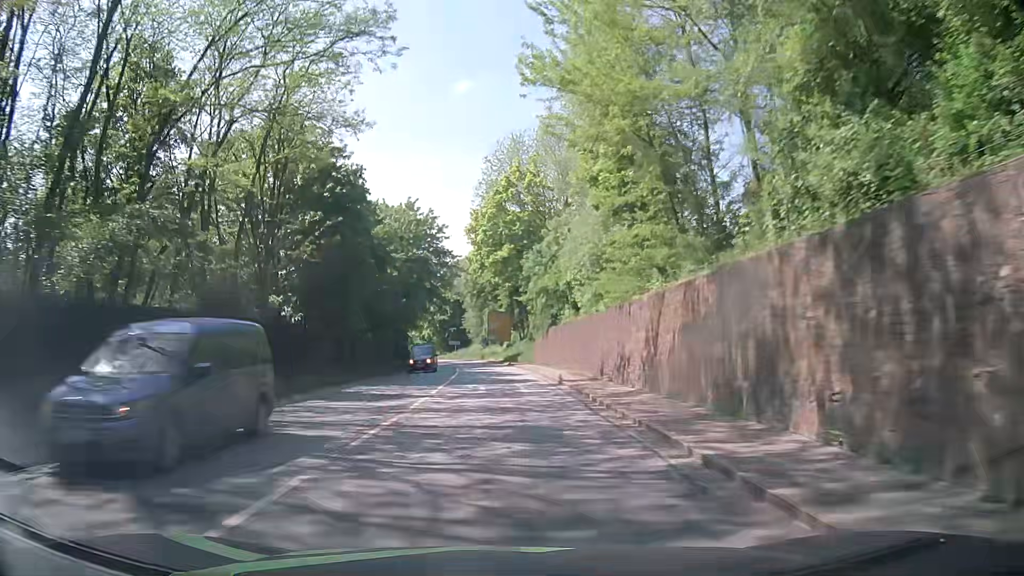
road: primary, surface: asphalt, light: Day
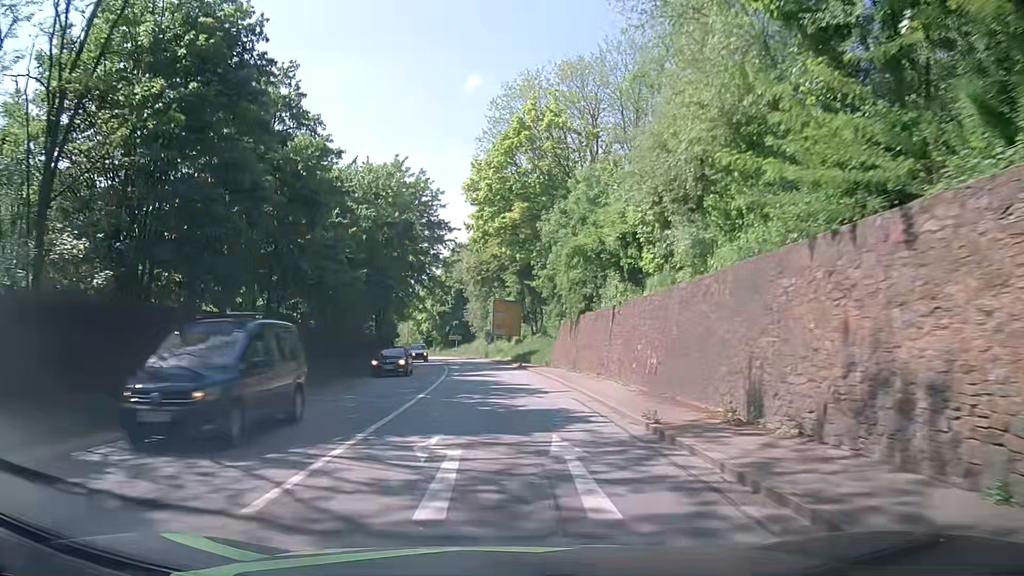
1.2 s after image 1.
(0.0, +15.6) m; 0°
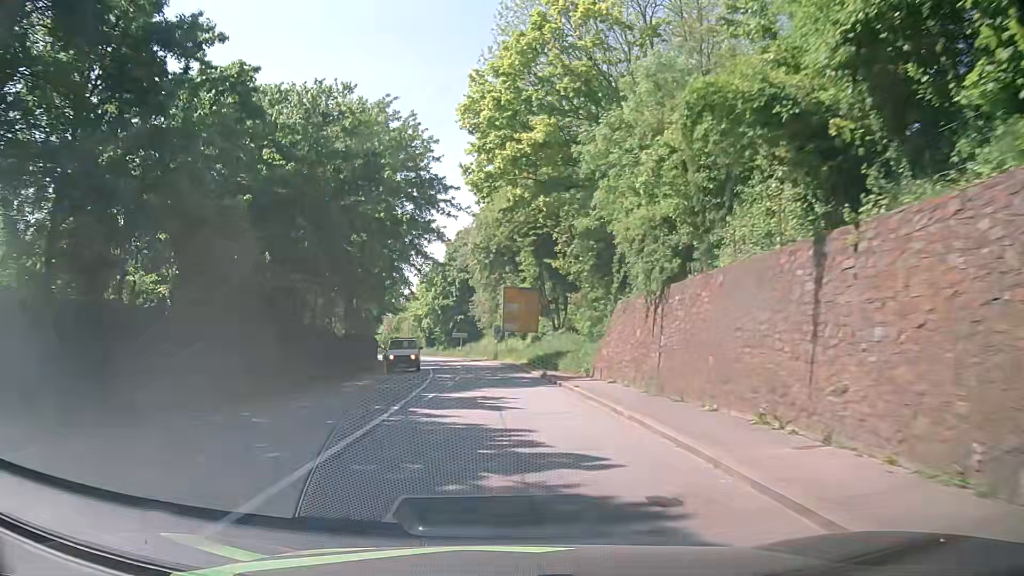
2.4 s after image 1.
(-0.2, +15.8) m; 0°
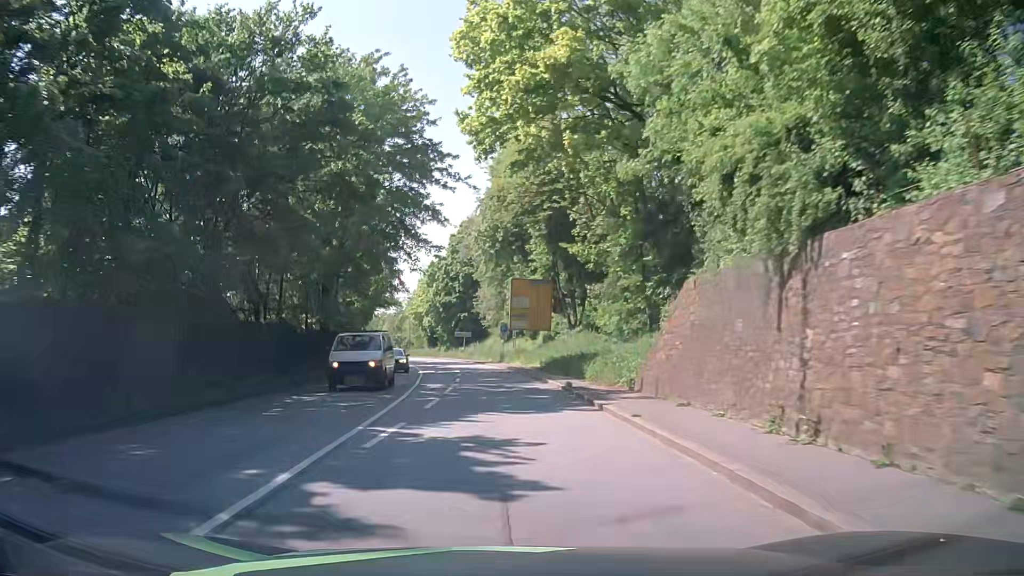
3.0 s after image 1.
(-0.1, +8.0) m; 0°
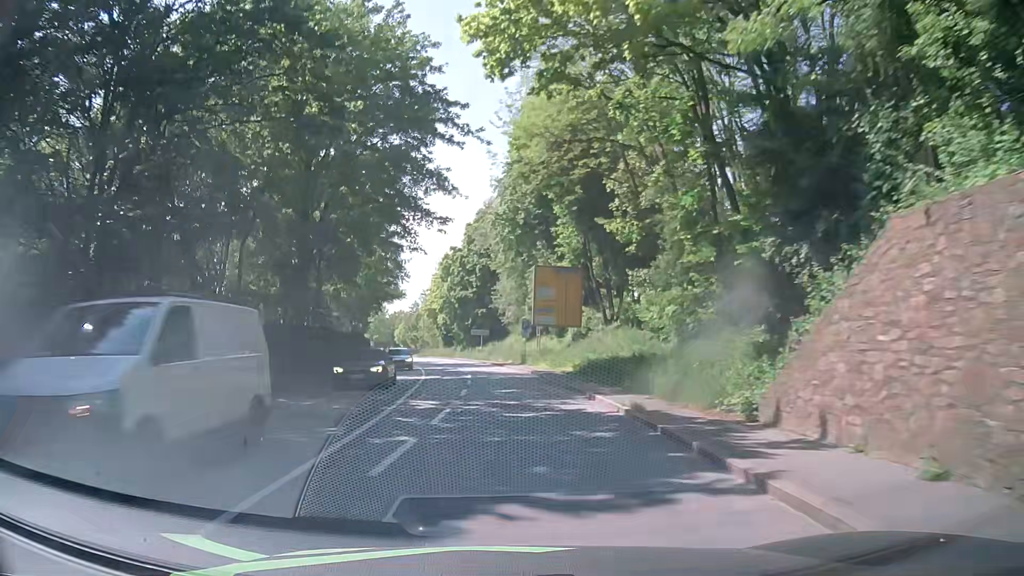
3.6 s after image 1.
(-0.2, +8.1) m; -3°
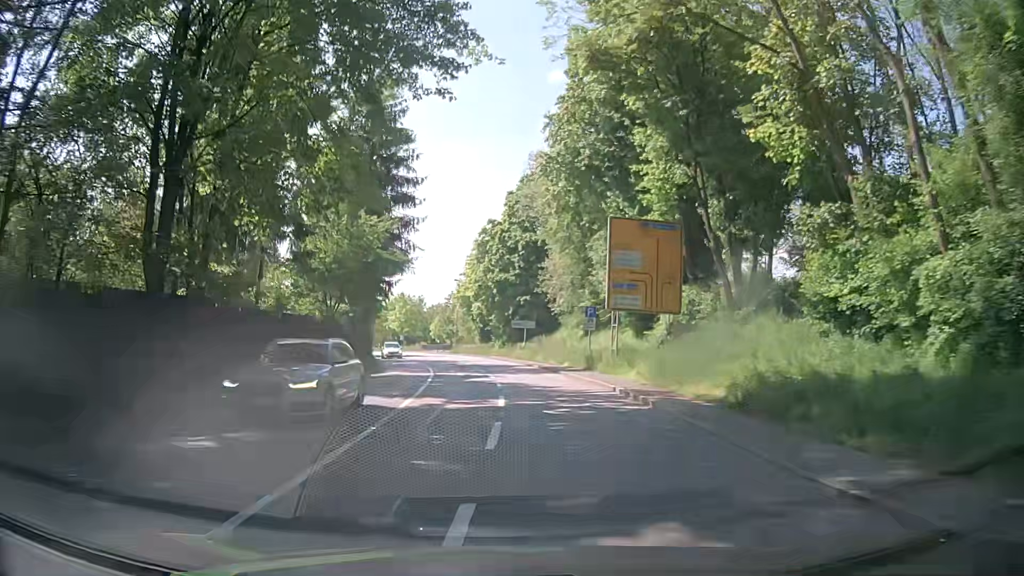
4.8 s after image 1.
(-0.5, +16.3) m; -2°
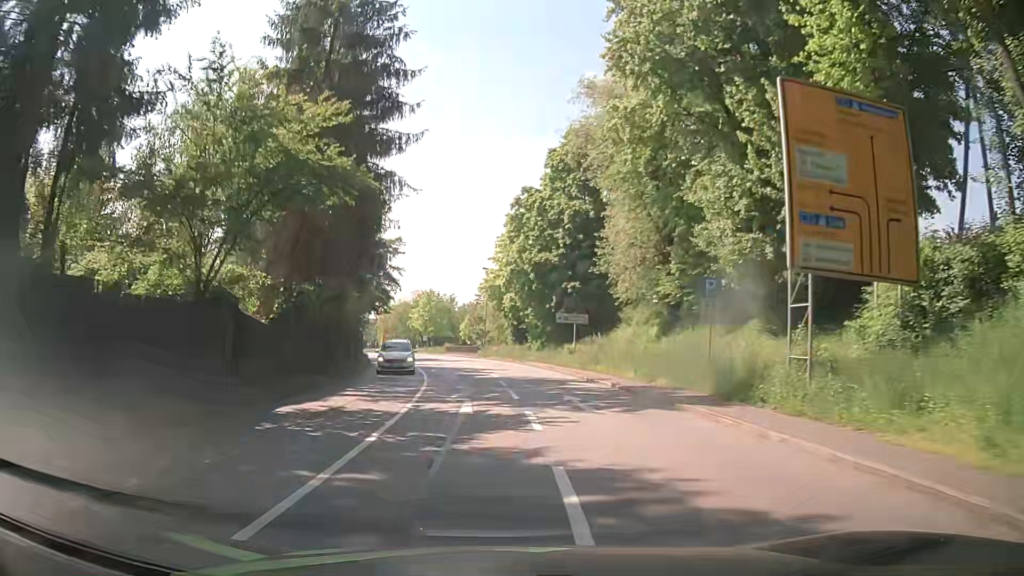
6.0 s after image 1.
(-0.6, +16.1) m; -3°
